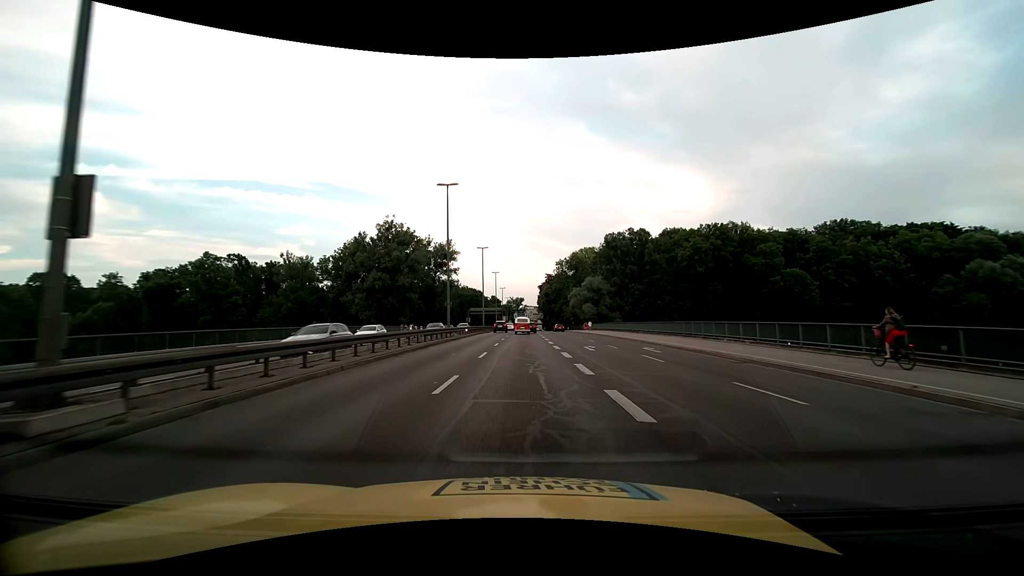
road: trunk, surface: asphalt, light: Day
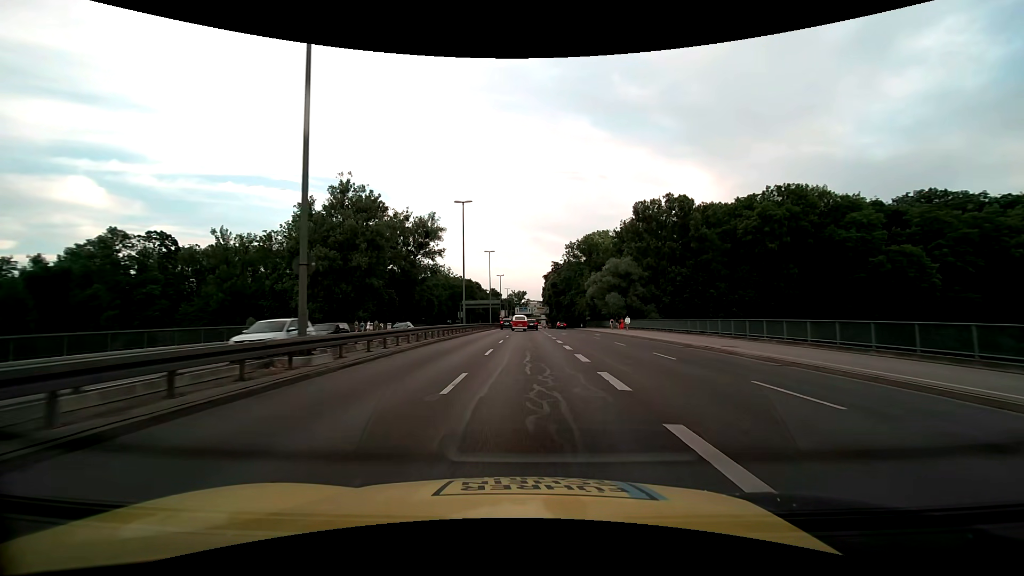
(-0.1, +27.5) m; 0°
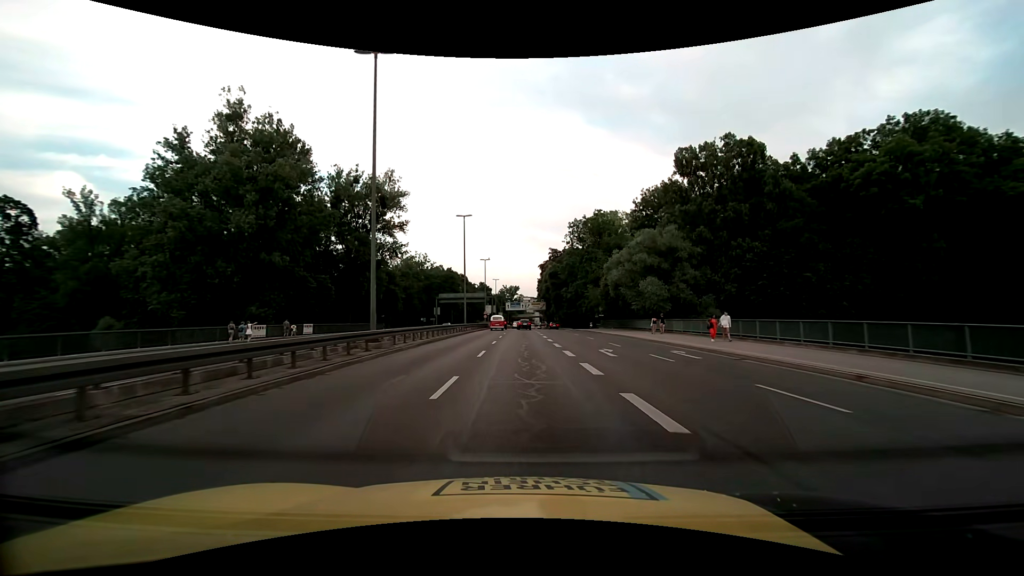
(+0.1, +27.6) m; +1°
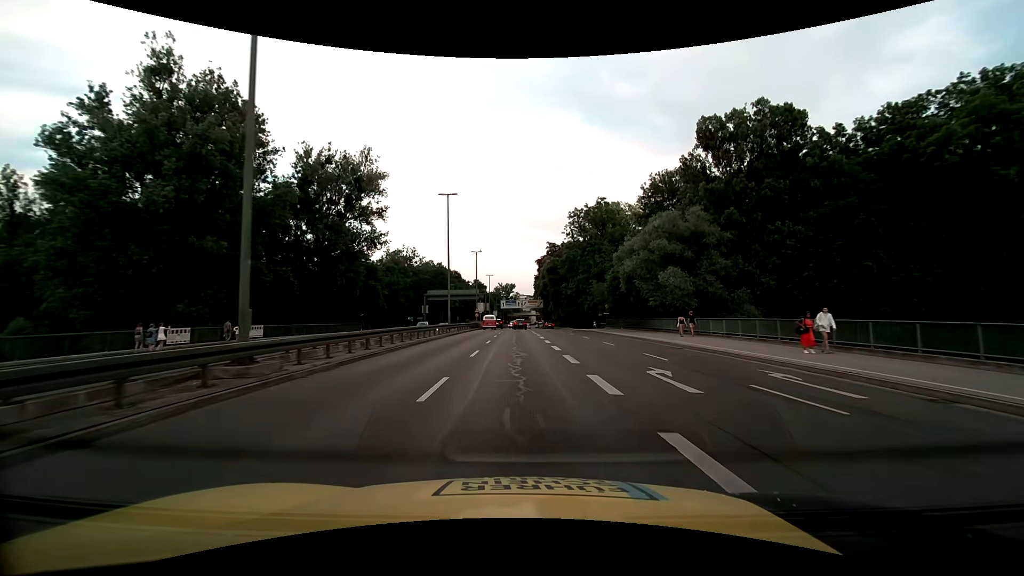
(+0.1, +9.2) m; +1°
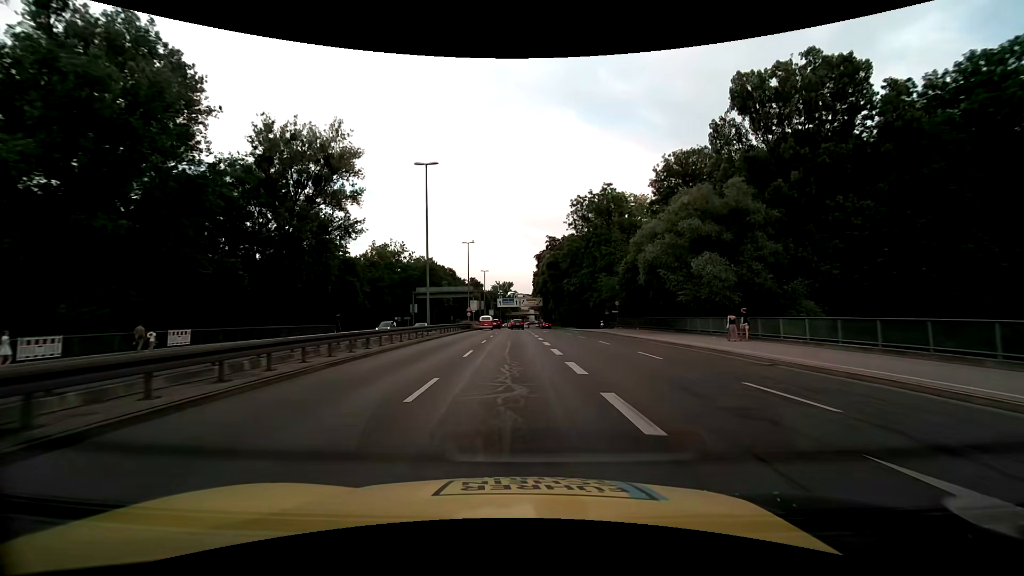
(0.0, +9.2) m; 0°
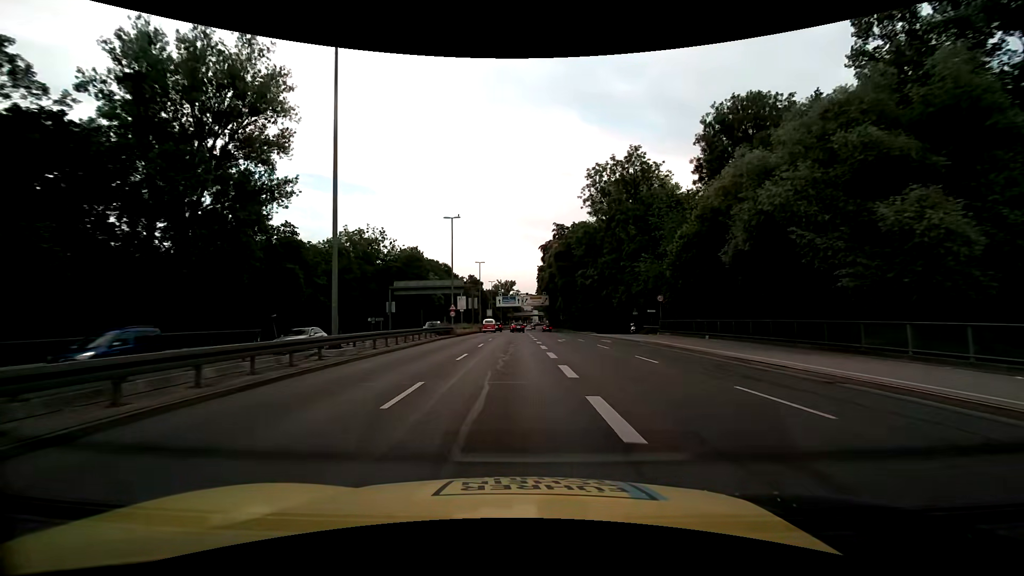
(-0.1, +18.4) m; -1°
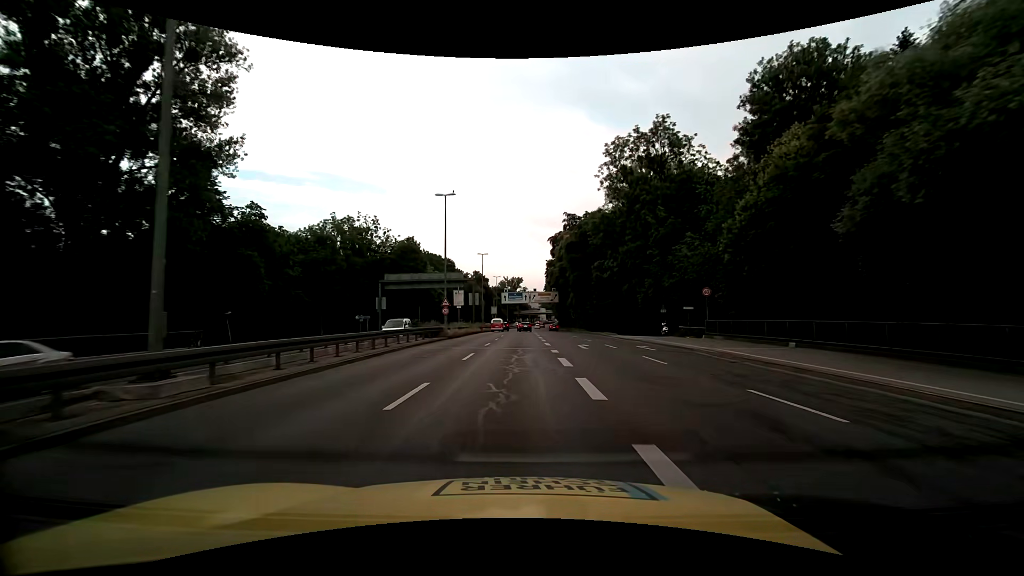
(0.0, +9.2) m; -1°
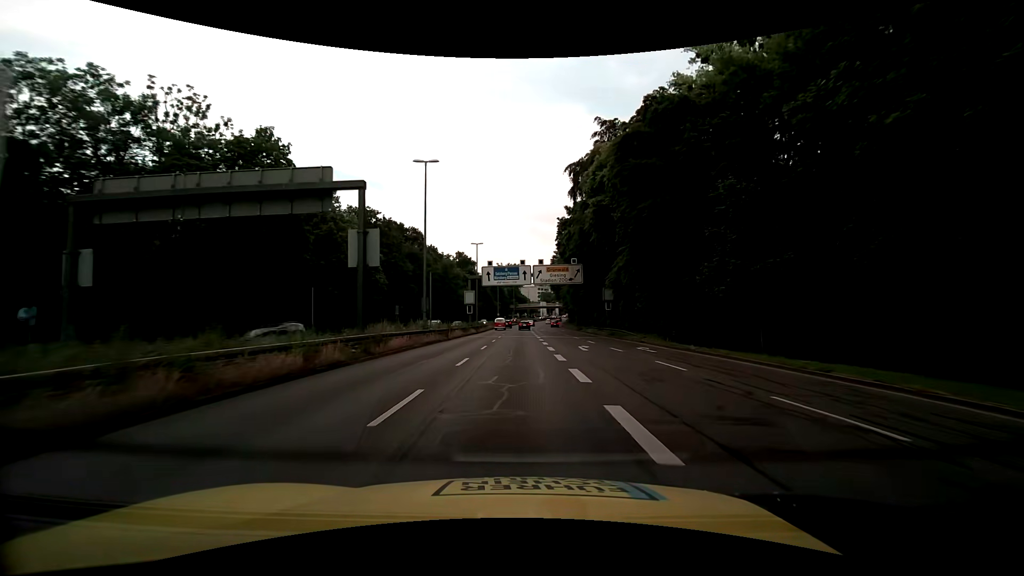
(-0.1, +46.0) m; 0°
(0, +10) (0, +20) (0, +30) (0, +40) (0, +50) (0, +60) (0, +70) (0, +80) (0, +90) (0, +100) m
